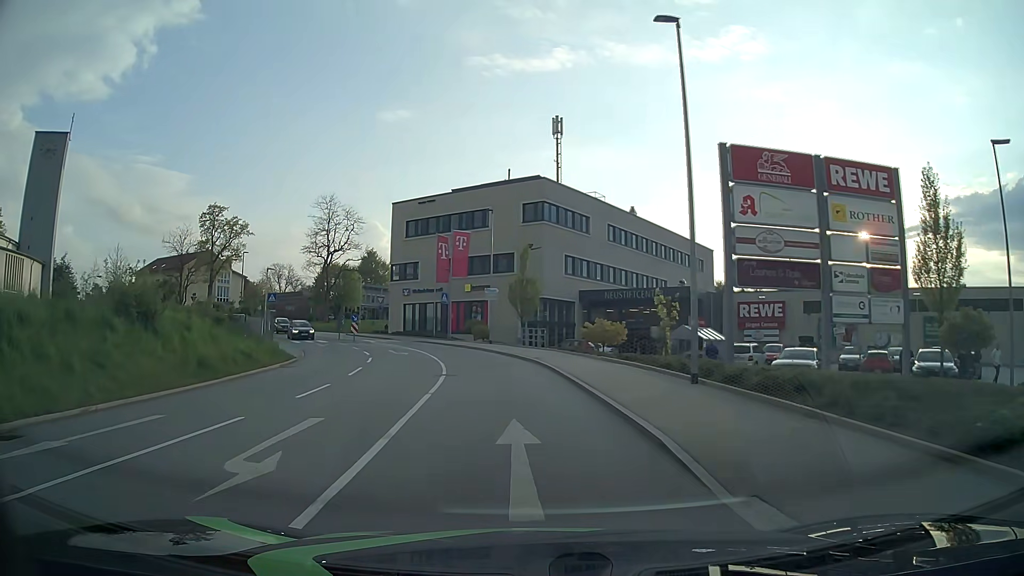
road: tertiary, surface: asphalt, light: Day
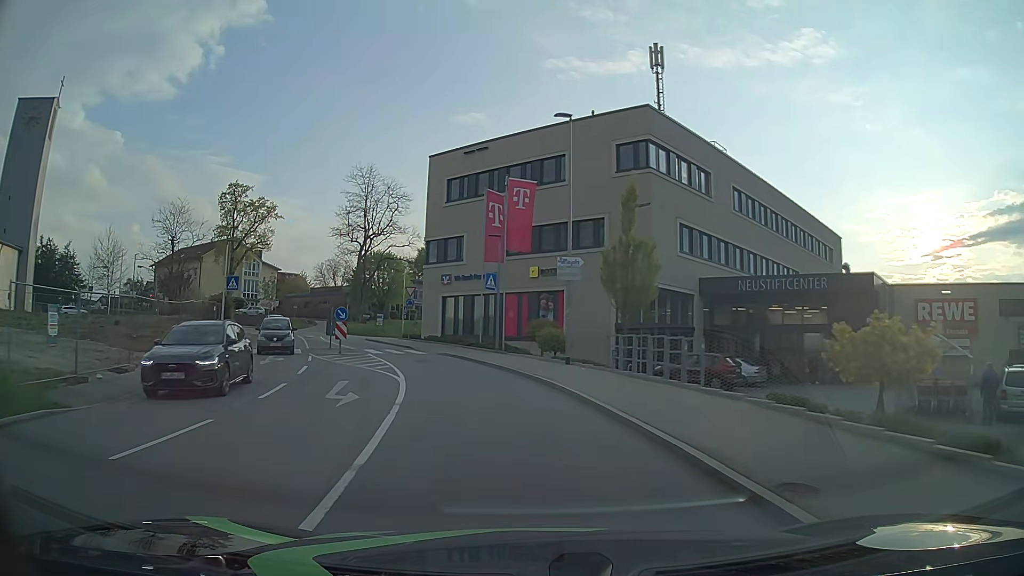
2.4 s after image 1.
(-0.9, +19.4) m; -7°
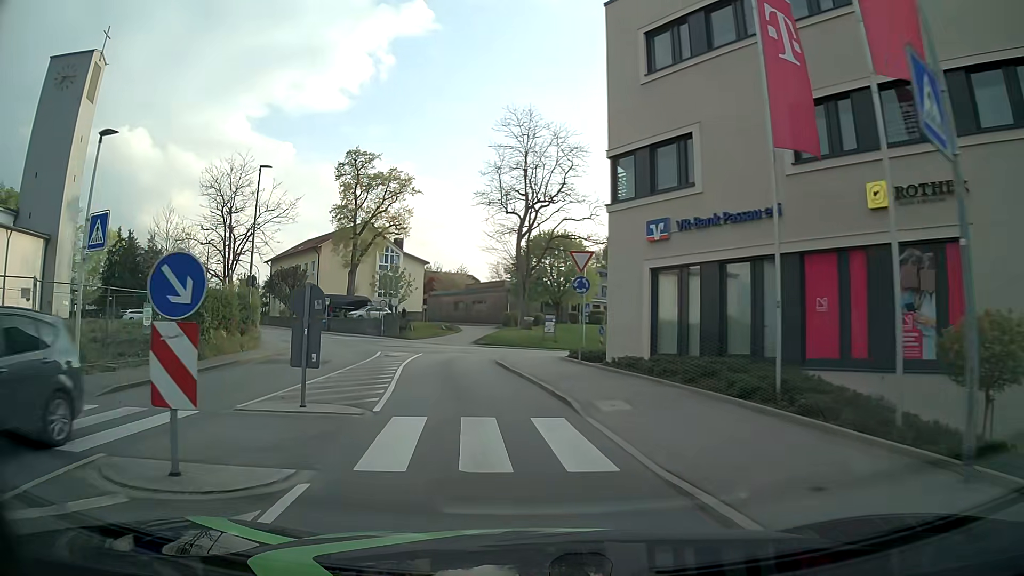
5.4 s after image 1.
(-3.1, +23.9) m; -17°
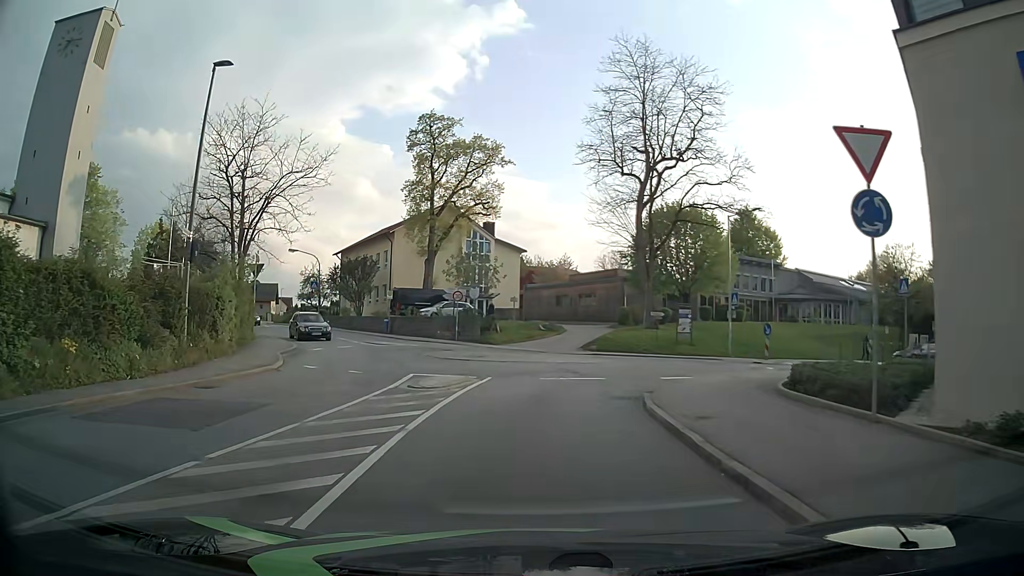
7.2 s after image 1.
(-1.0, +13.3) m; -9°
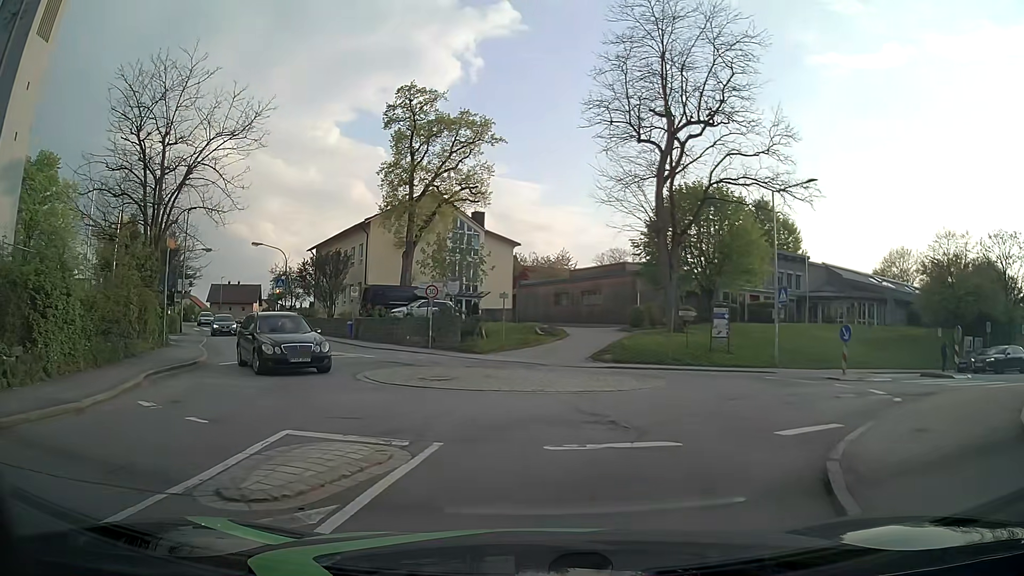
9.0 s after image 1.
(0.0, +7.8) m; 0°
